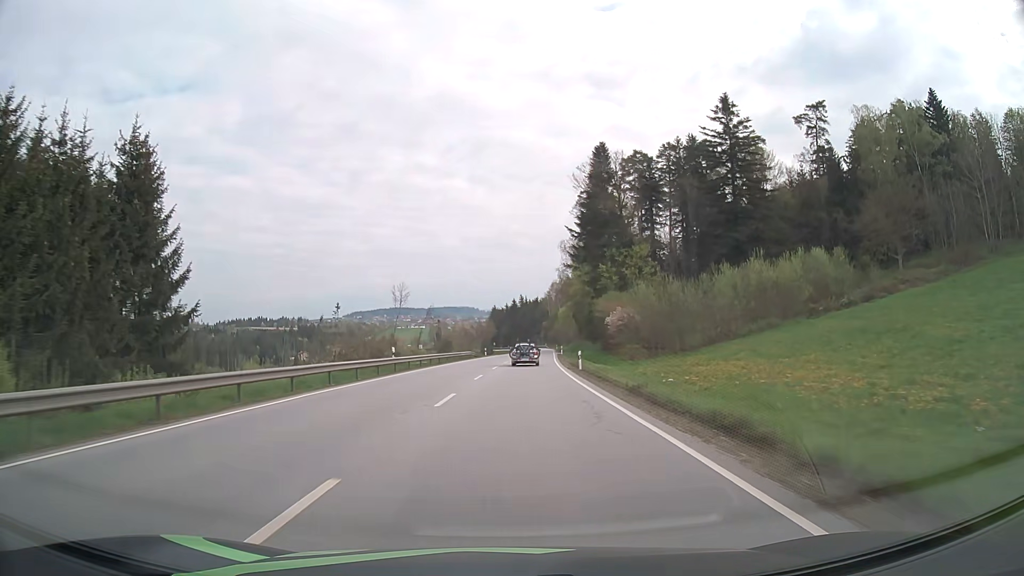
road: primary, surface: asphalt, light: Day
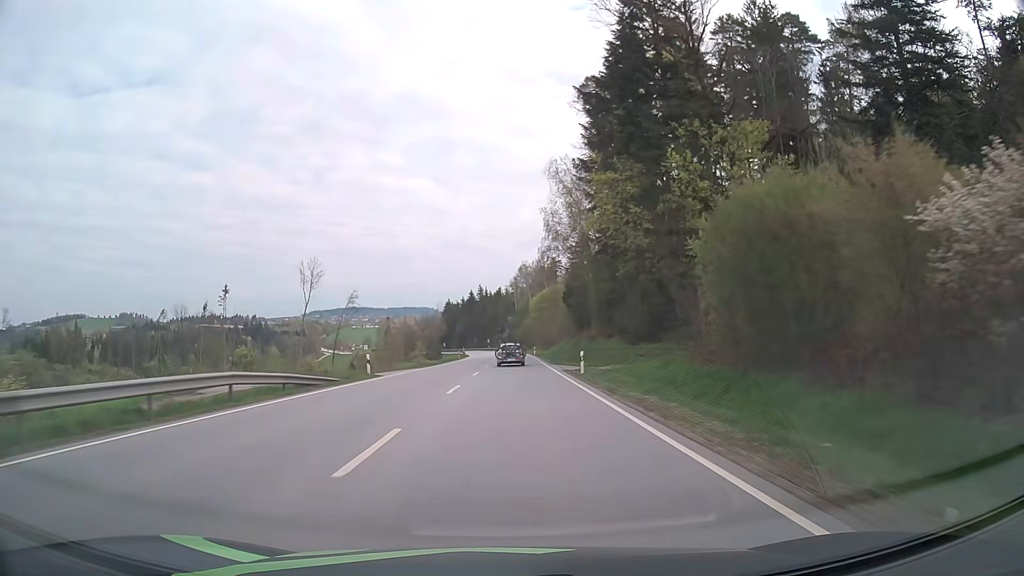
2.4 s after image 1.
(+1.7, +55.9) m; +3°
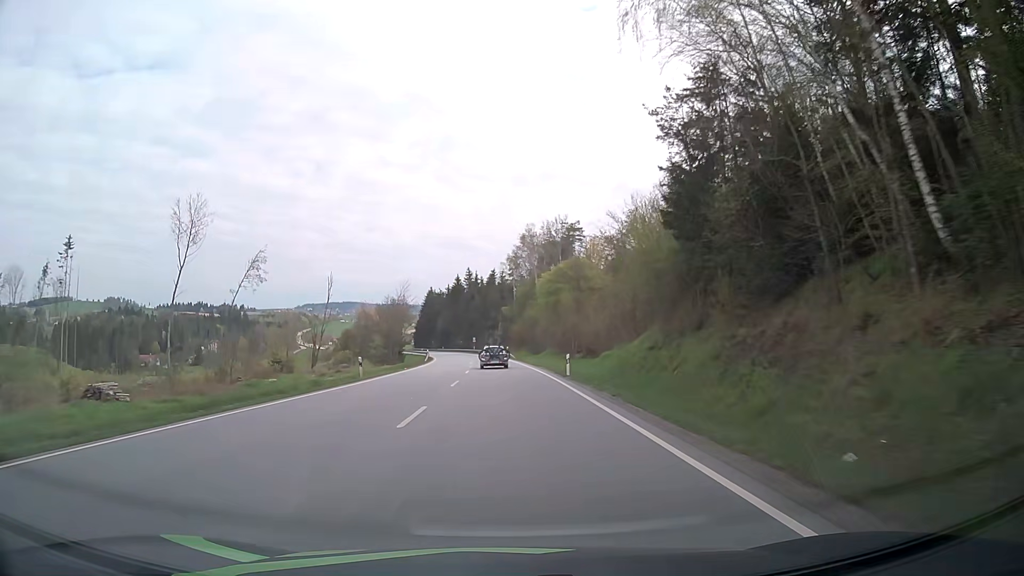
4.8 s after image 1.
(+0.5, +55.4) m; +1°
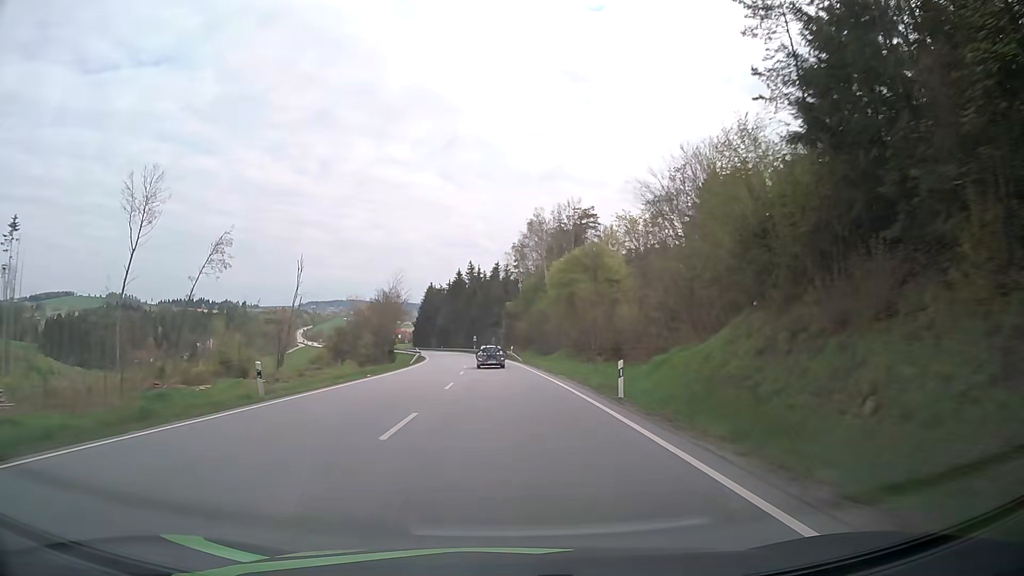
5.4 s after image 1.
(0.0, +13.8) m; 0°
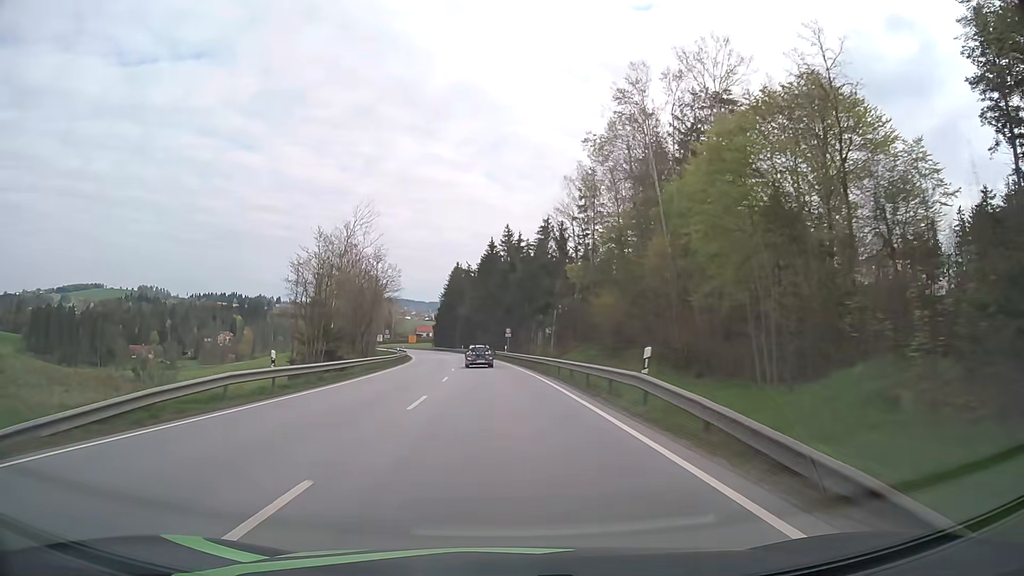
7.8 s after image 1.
(-1.3, +55.3) m; -3°
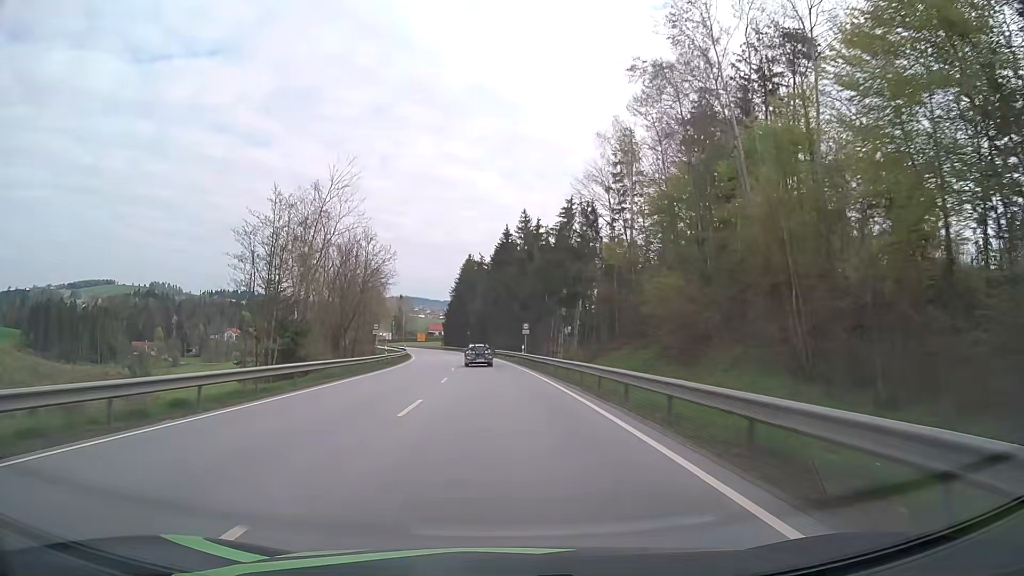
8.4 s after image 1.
(-0.2, +13.9) m; -1°
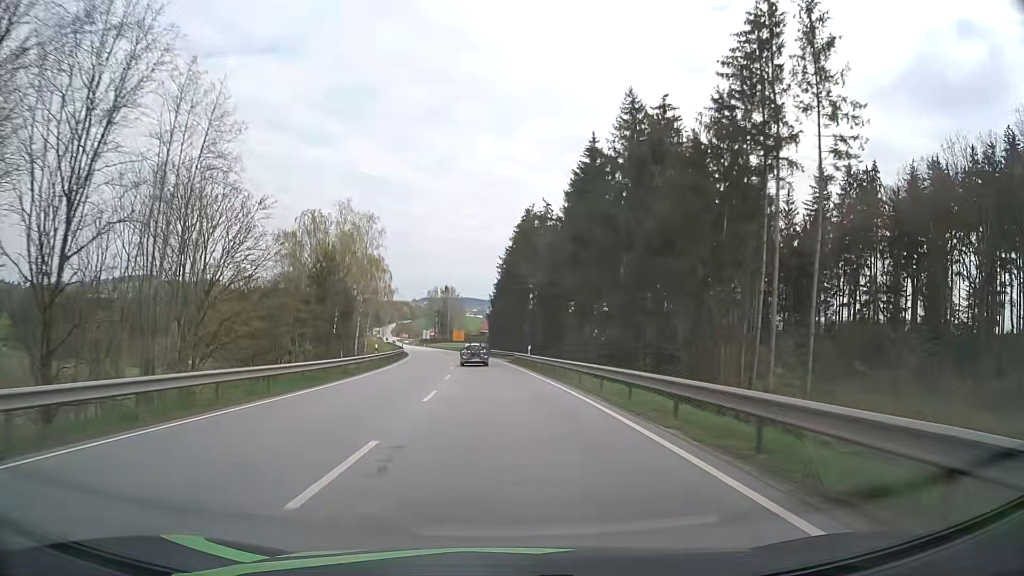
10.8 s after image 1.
(-2.5, +55.7) m; -5°
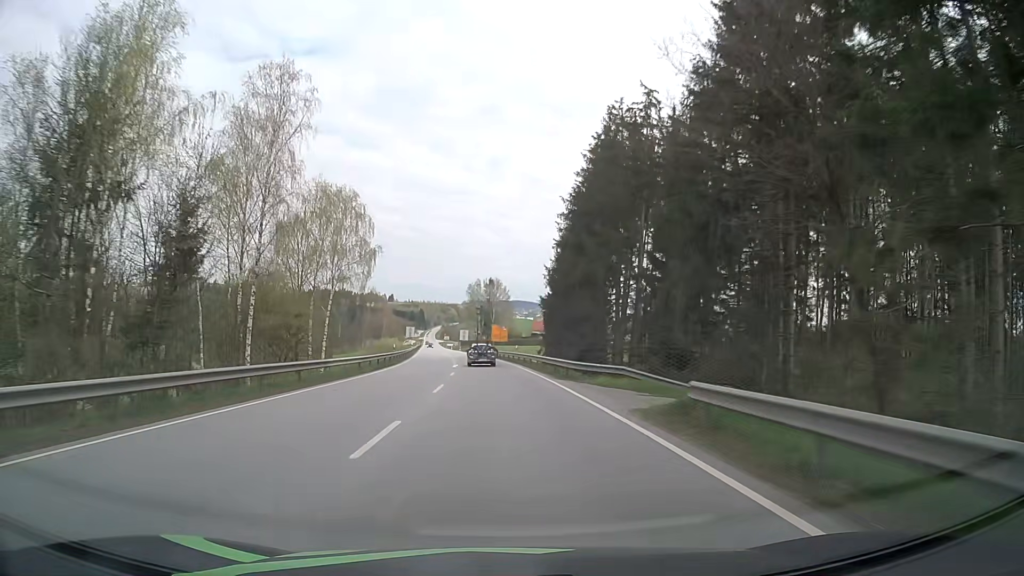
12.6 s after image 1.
(-1.3, +41.7) m; -4°
(0, +10) (0, +20) (-1, +30) (-1, +40) (-2, +50) (-3, +60) (-4, +70) (-5, +80) (-6, +90) (-7, +100) m
